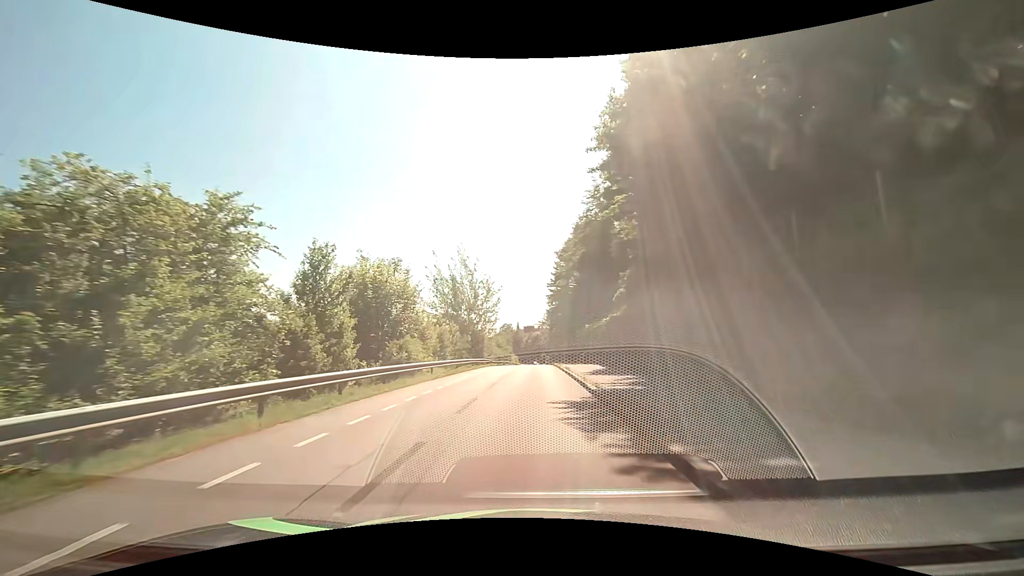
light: Day
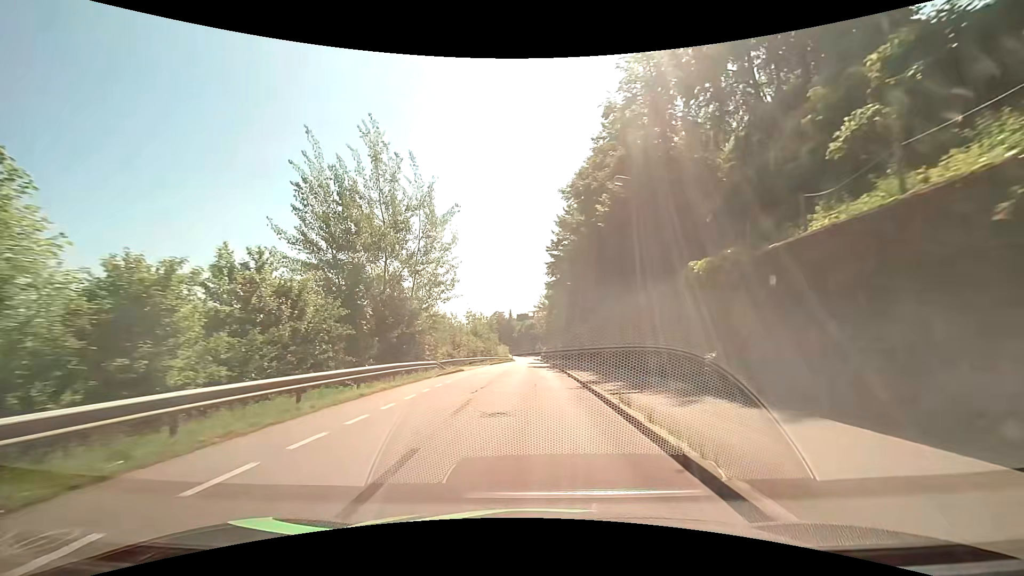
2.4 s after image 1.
(+0.1, +30.6) m; 0°
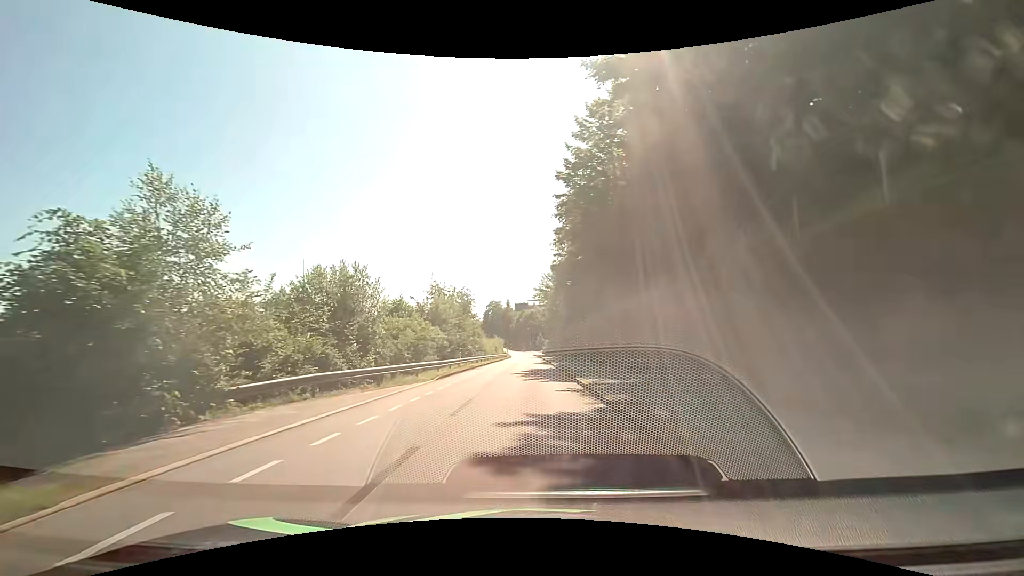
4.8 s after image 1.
(0.0, +29.8) m; -1°
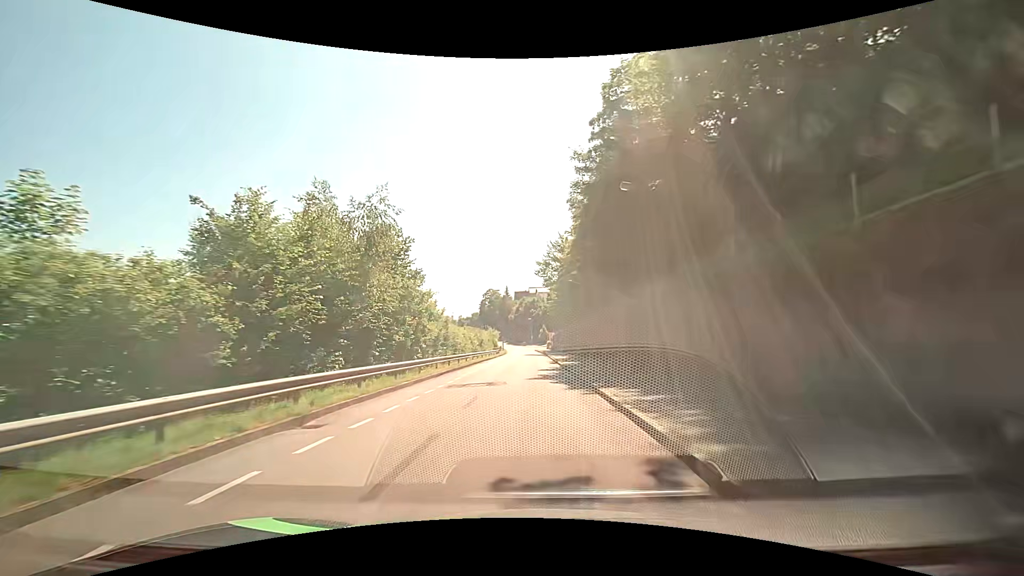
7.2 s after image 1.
(+0.2, +29.2) m; 0°
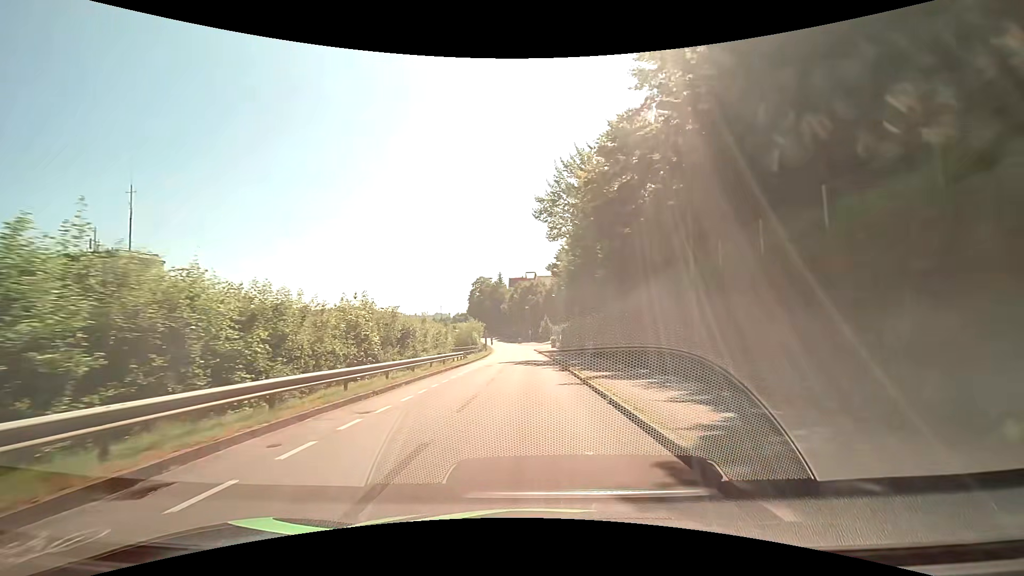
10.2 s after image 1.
(+0.2, +37.1) m; +1°
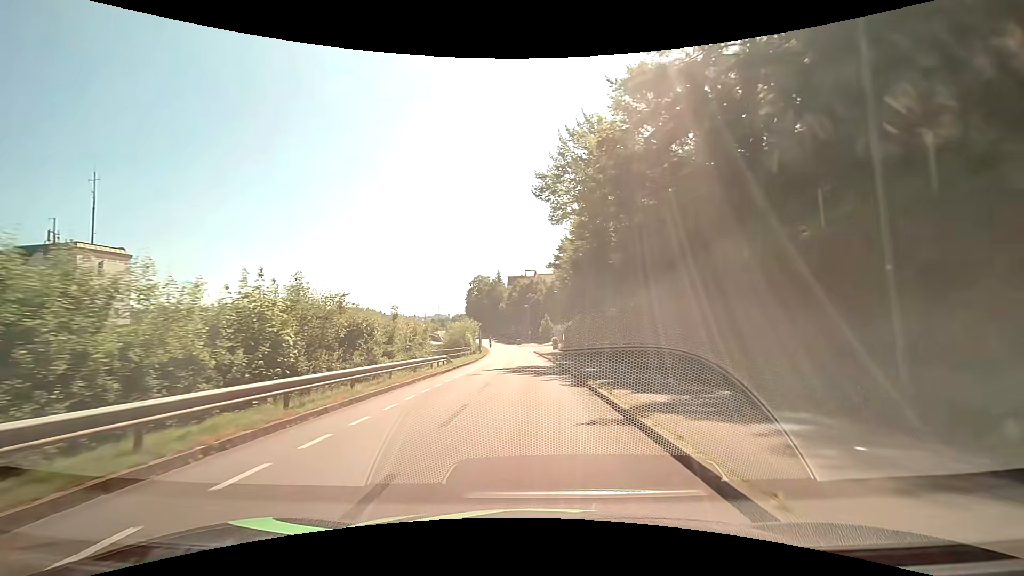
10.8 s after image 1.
(-0.1, +7.5) m; 0°
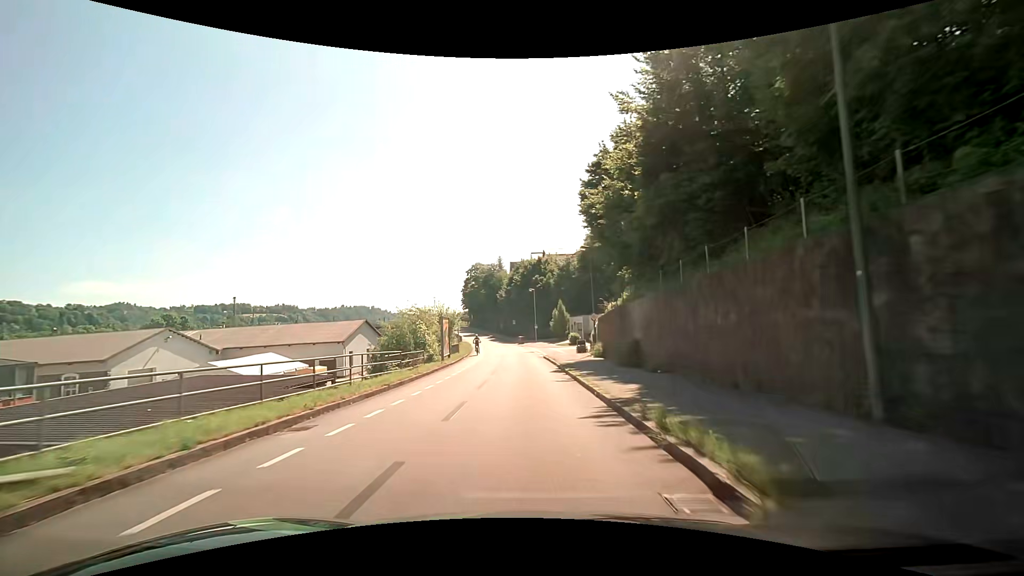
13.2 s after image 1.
(-0.2, +29.4) m; 0°
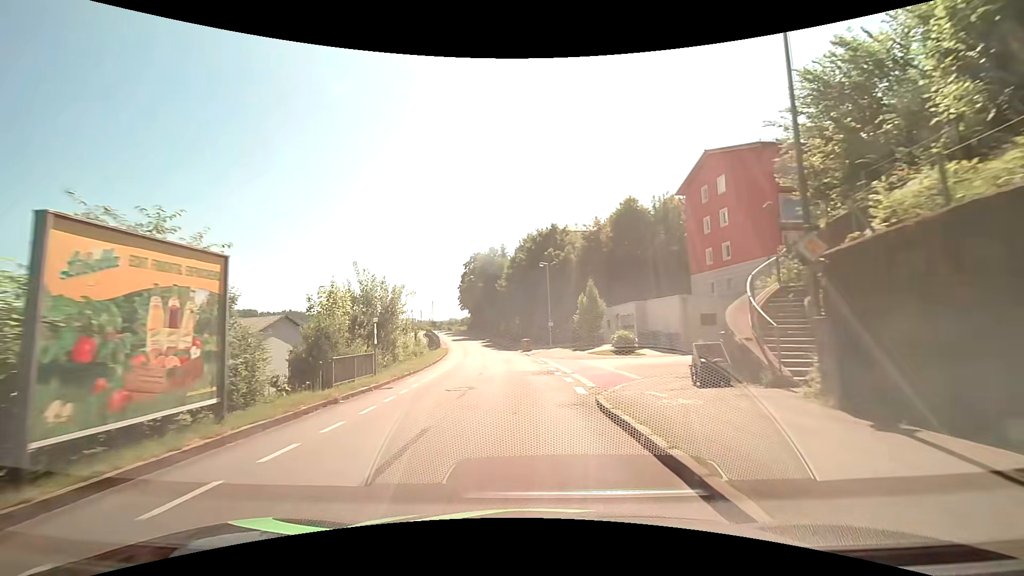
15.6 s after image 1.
(-0.5, +27.8) m; -1°
(0, +10) (0, +20) (-1, +30) (-2, +40) (-4, +50) (-5, +60) (-7, +70) (-9, +79) (-11, +89) (-13, +99) m
